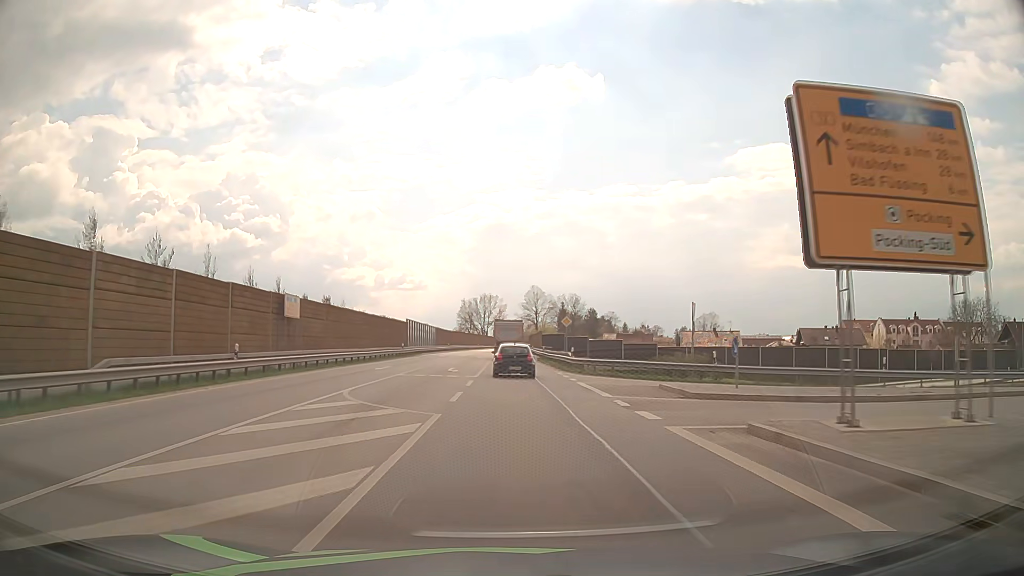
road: primary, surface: asphalt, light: Day
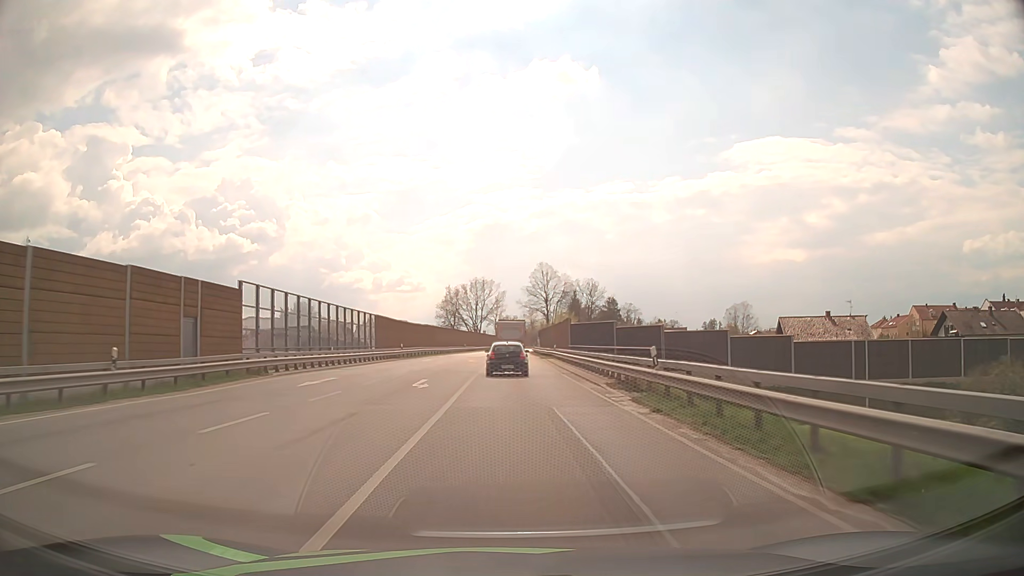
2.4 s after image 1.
(+0.1, +47.9) m; 0°
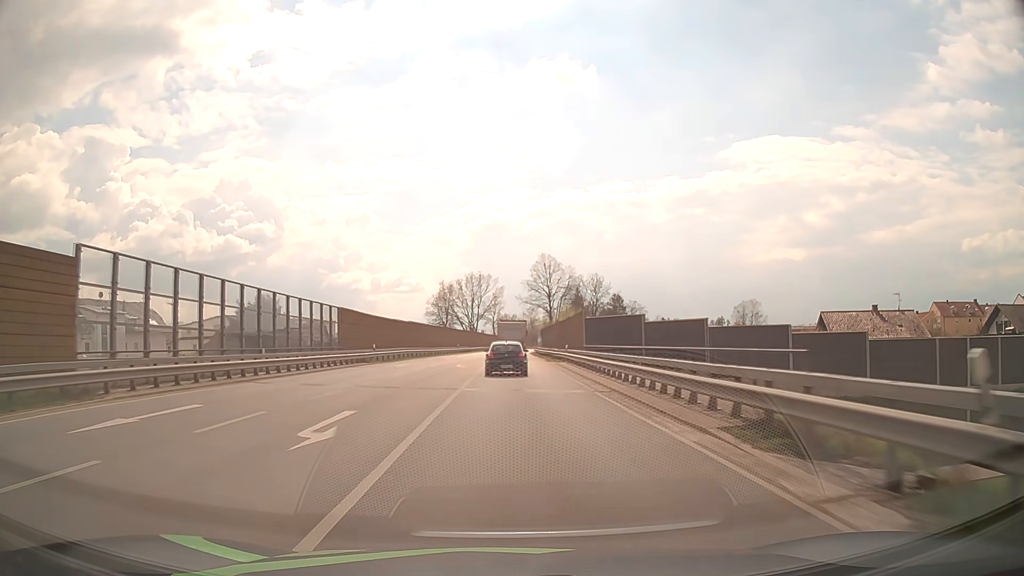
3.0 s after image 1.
(0.0, +12.0) m; 0°
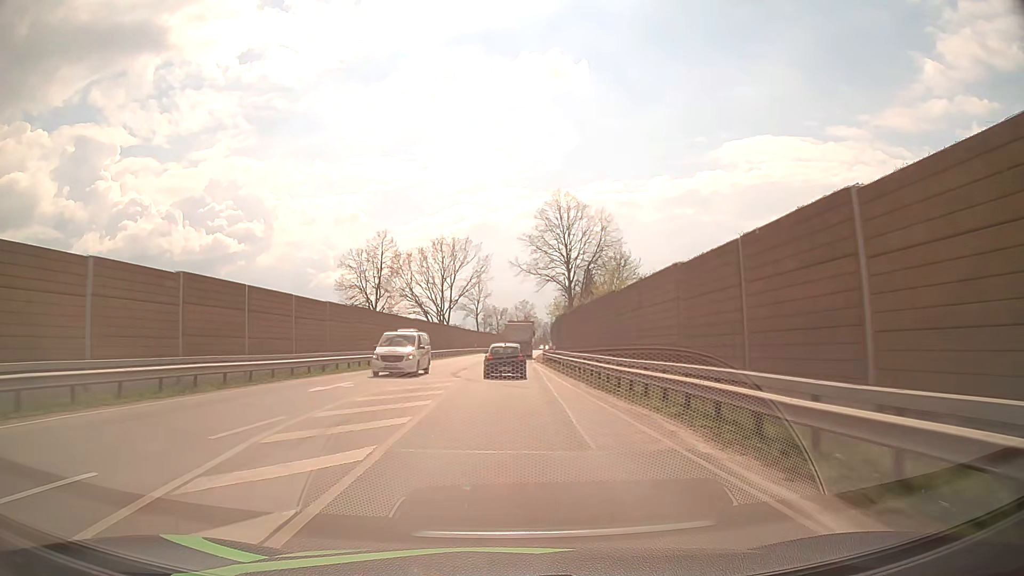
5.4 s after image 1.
(+0.3, +48.4) m; +1°
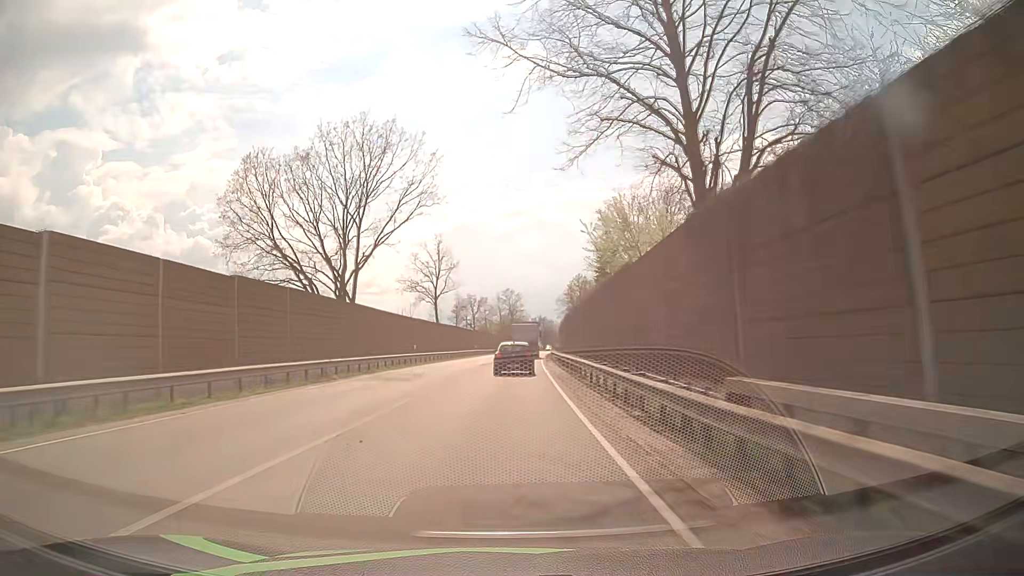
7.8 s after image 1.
(+0.7, +48.7) m; +1°
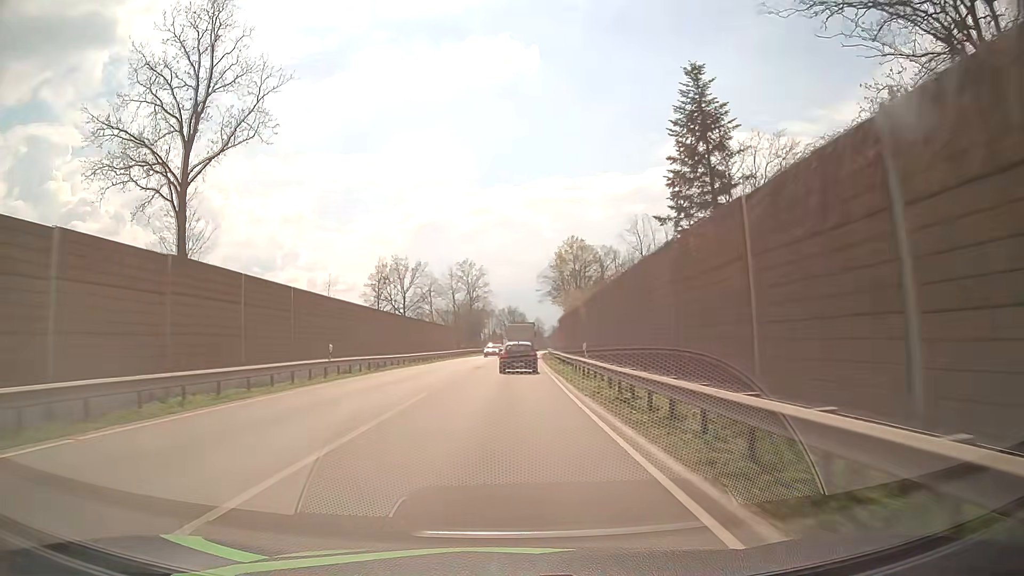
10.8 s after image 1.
(+1.7, +60.0) m; +3°
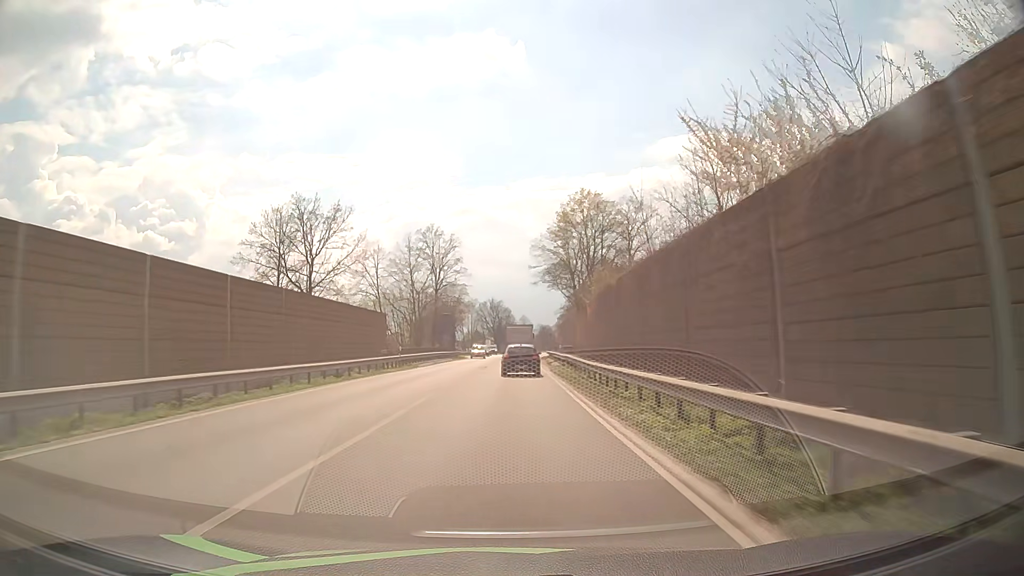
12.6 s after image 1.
(+0.5, +36.2) m; +1°
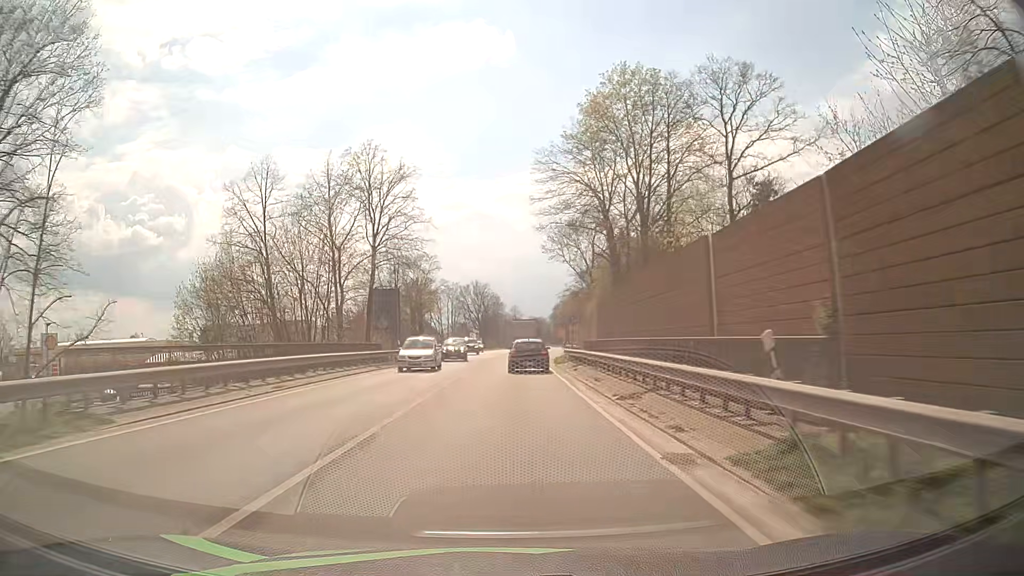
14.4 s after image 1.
(+0.5, +35.9) m; +1°
(0, +10) (0, +20) (0, +30) (+1, +40) (+1, +50) (+2, +60) (+3, +70) (+4, +80) (+5, +90) (+6, +100) m
